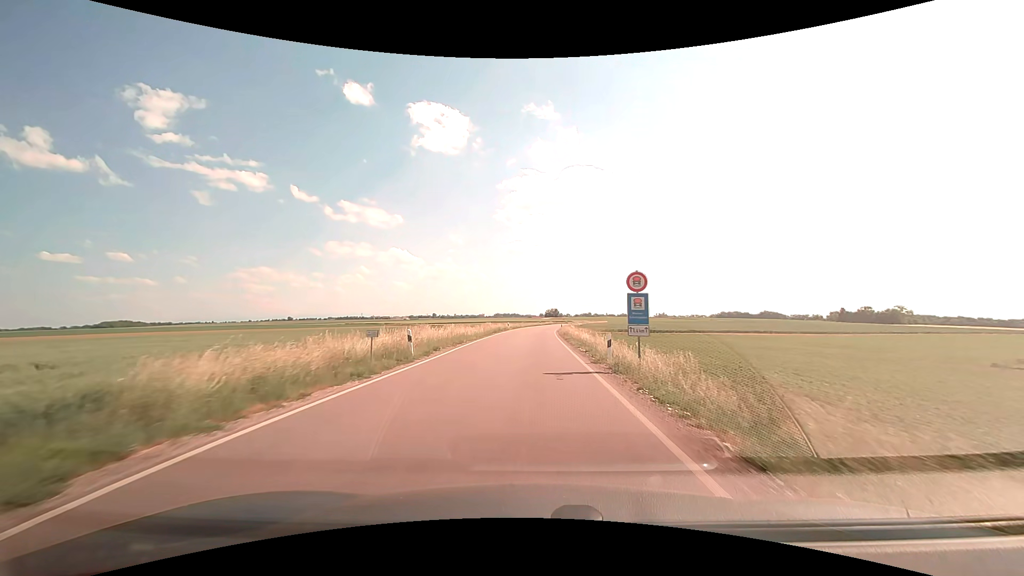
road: secondary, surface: asphalt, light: Day
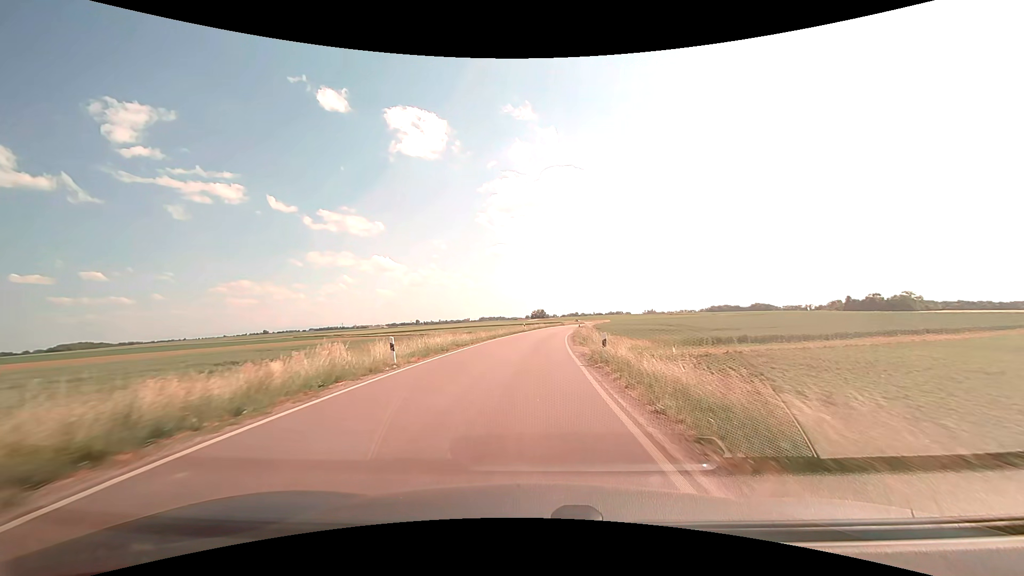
(+0.5, +47.6) m; +1°
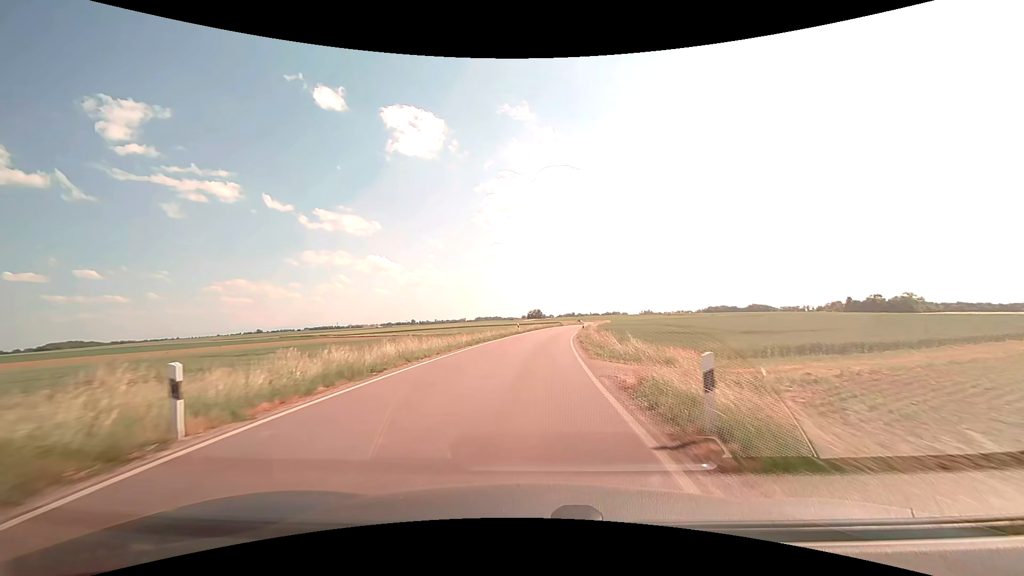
(0.0, +9.6) m; 0°
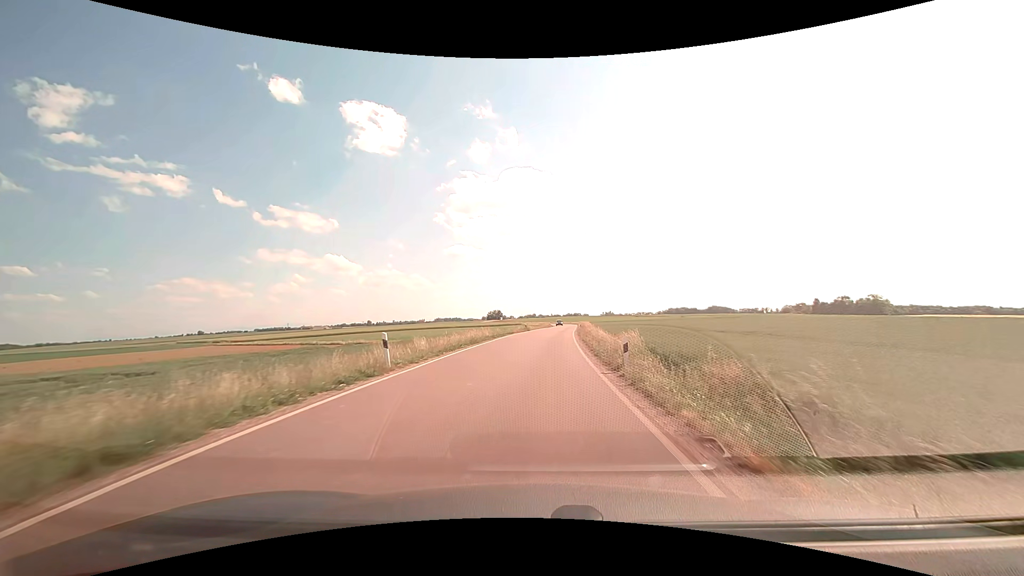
(+1.2, +38.4) m; +4°
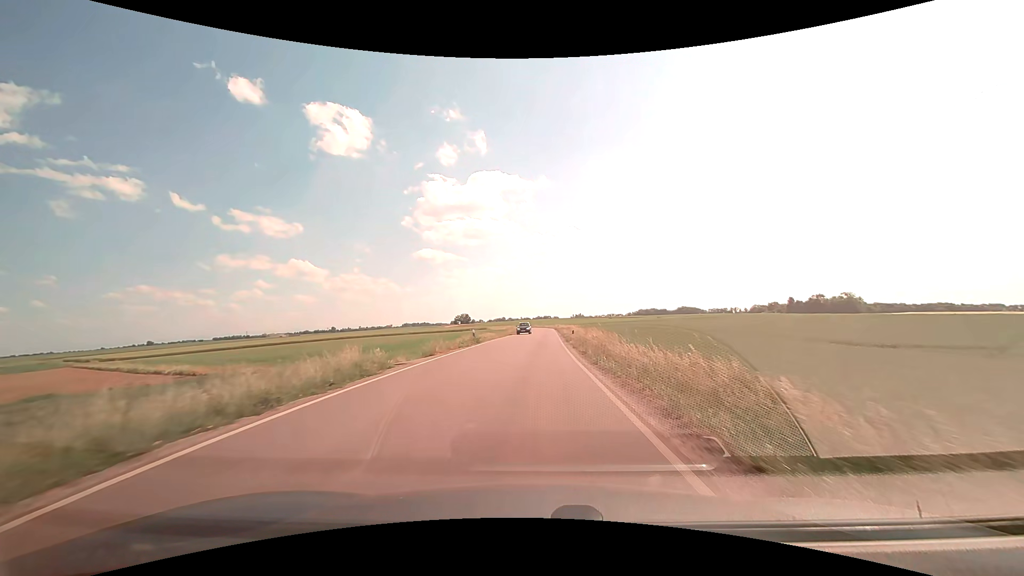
(+1.0, +28.9) m; +4°
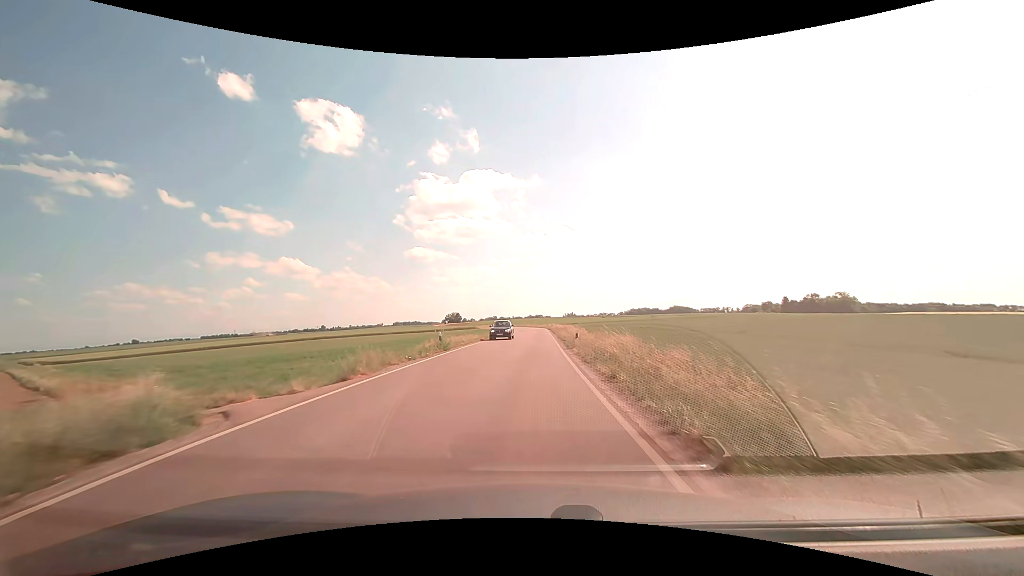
(+0.1, +9.7) m; +1°
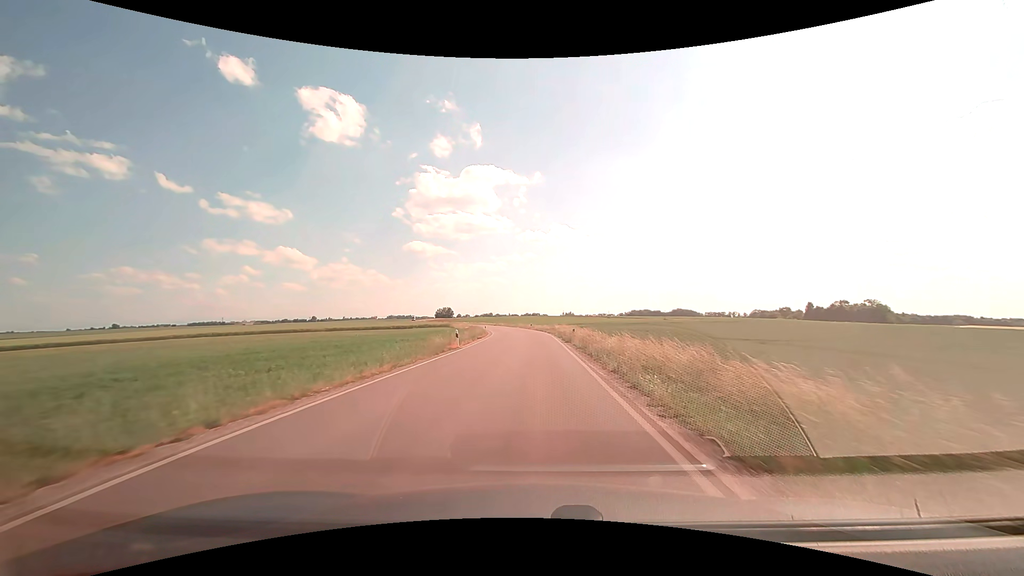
(+0.2, +48.6) m; 0°
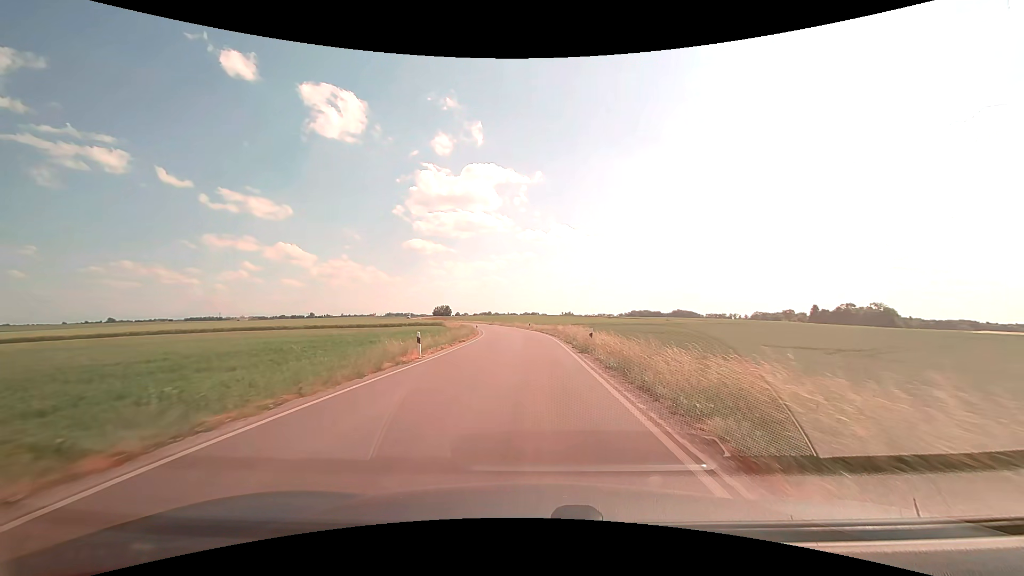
(0.0, +9.6) m; 0°
(0, +10) (0, +20) (0, +30) (0, +40) (-1, +50) (-2, +60) (-3, +70) (-5, +80) (-6, +90) (-8, +99) m
